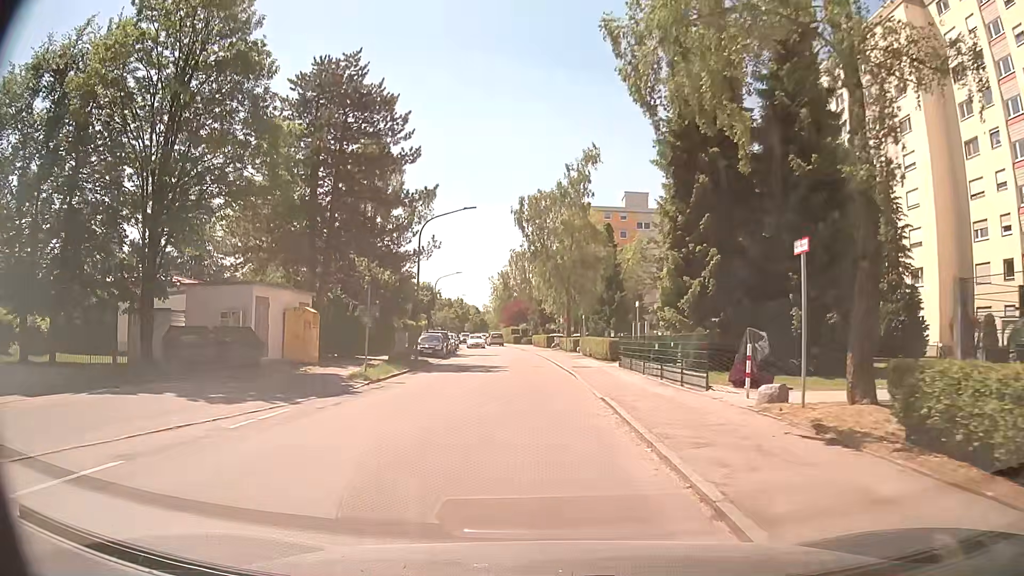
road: residential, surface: asphalt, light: Day
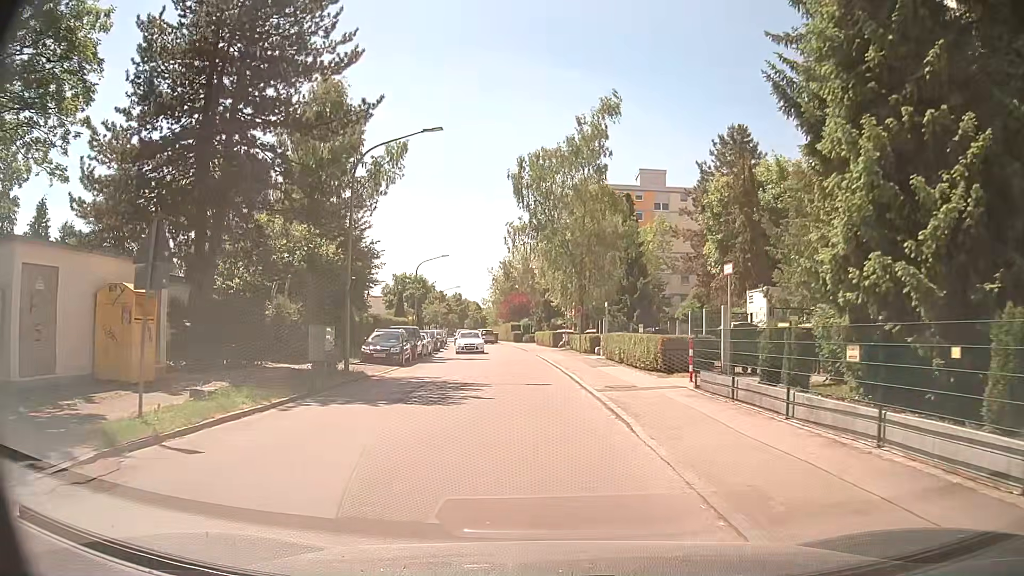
(-0.2, +12.8) m; -2°
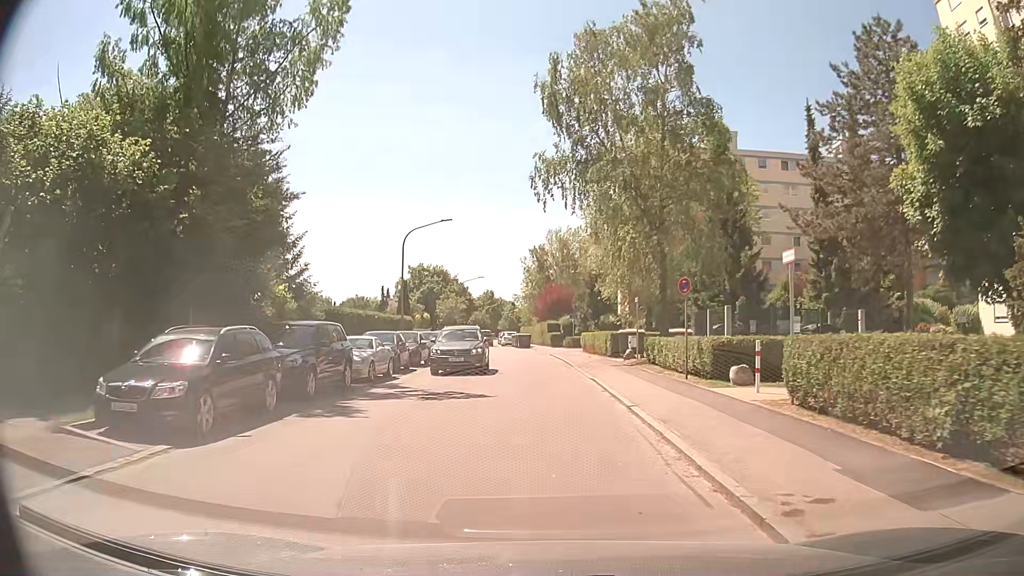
(0.0, +19.3) m; -1°
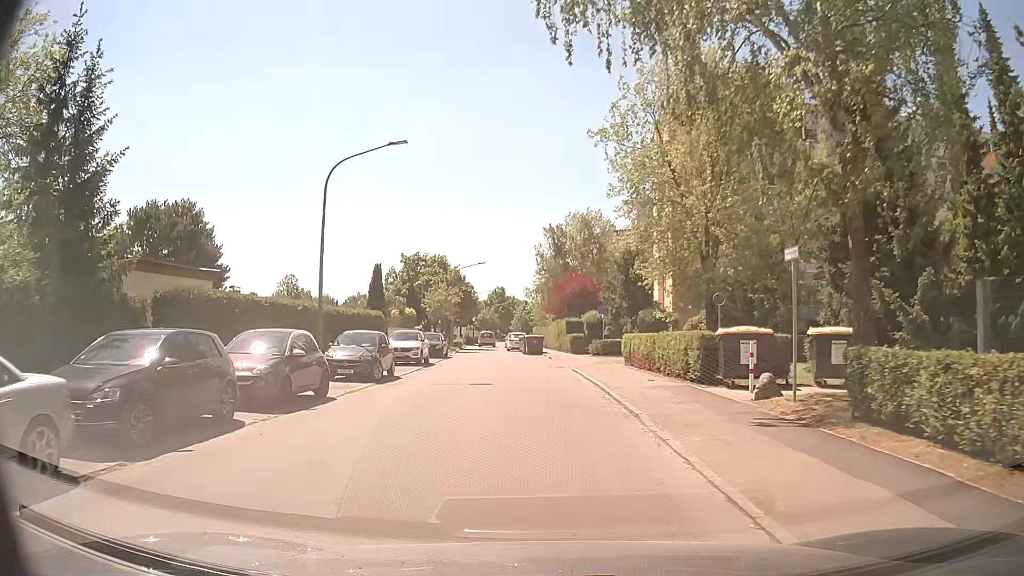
(-0.3, +16.4) m; -2°
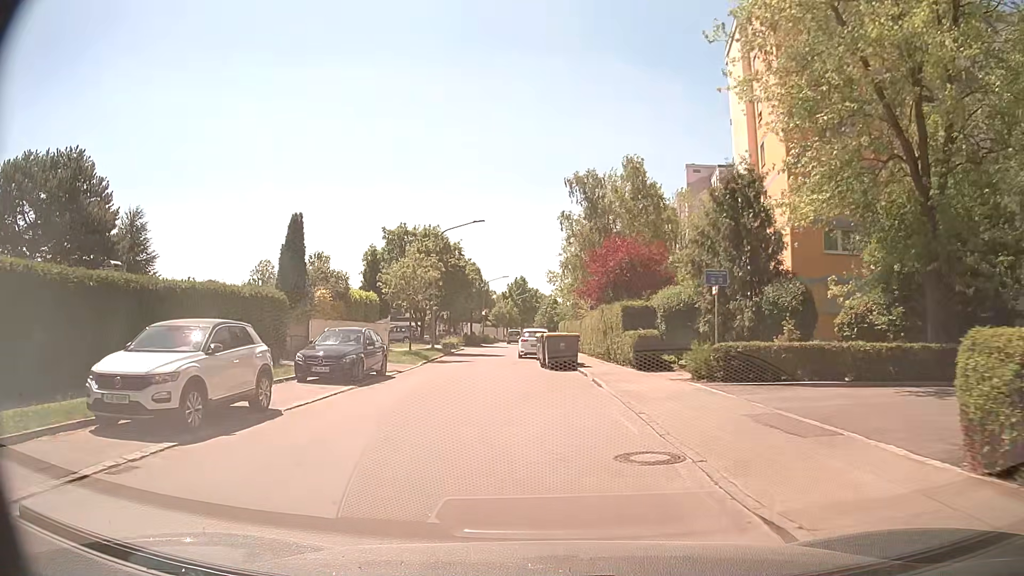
(-0.3, +21.5) m; -2°
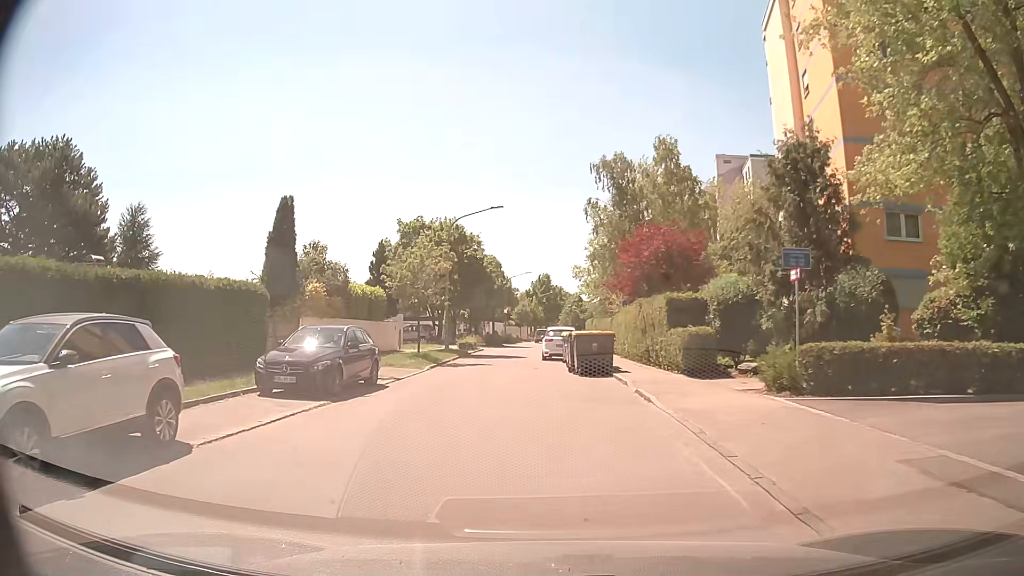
(-0.1, +4.1) m; -1°
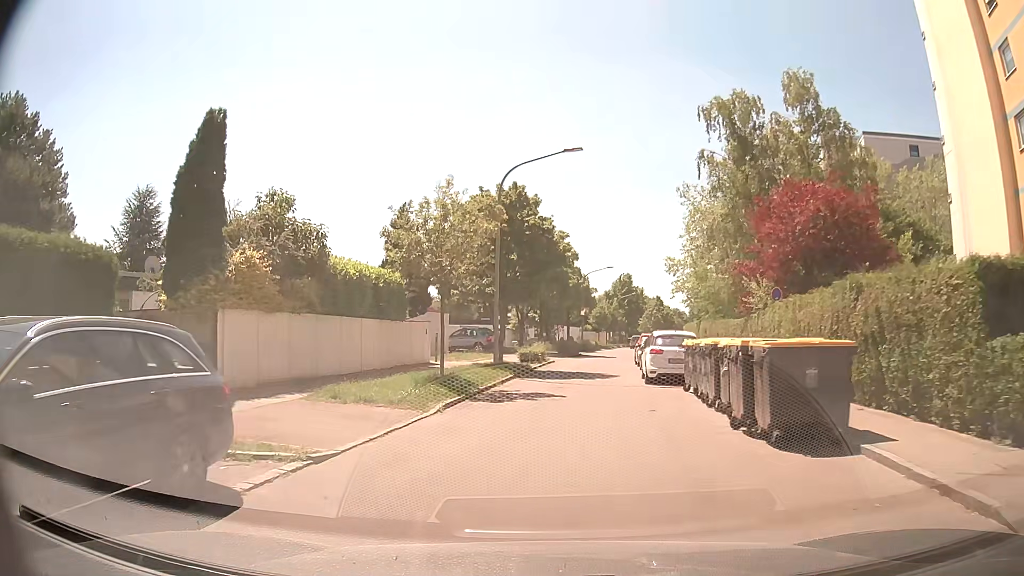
(-0.8, +12.0) m; -7°
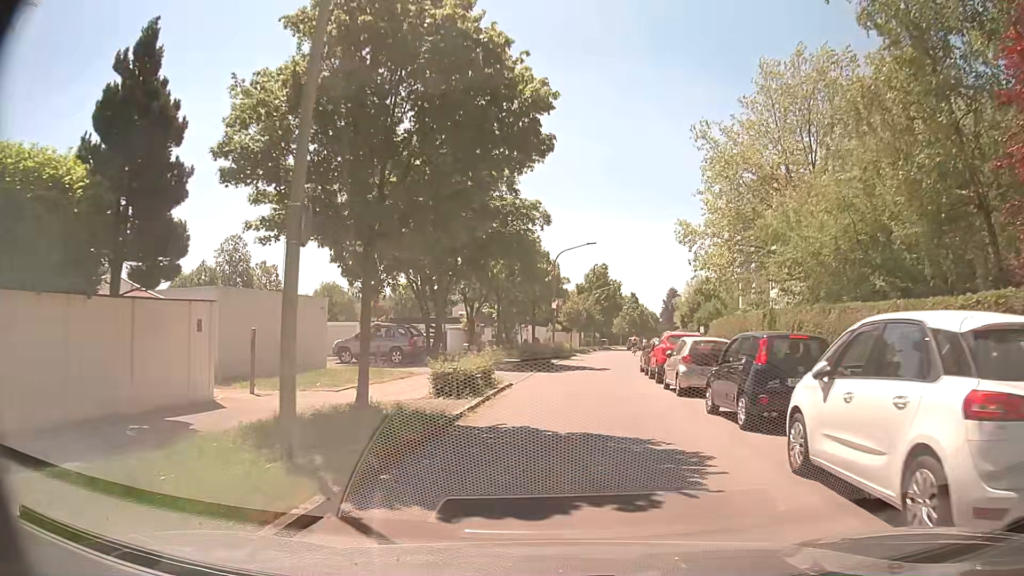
(+0.2, +16.7) m; +3°
(0, +10) (+1, +20) (+2, +30) (+3, +40) (+4, +50) (+5, +60) (+6, +70) (+8, +80) (+10, +89) (+12, +99) m
